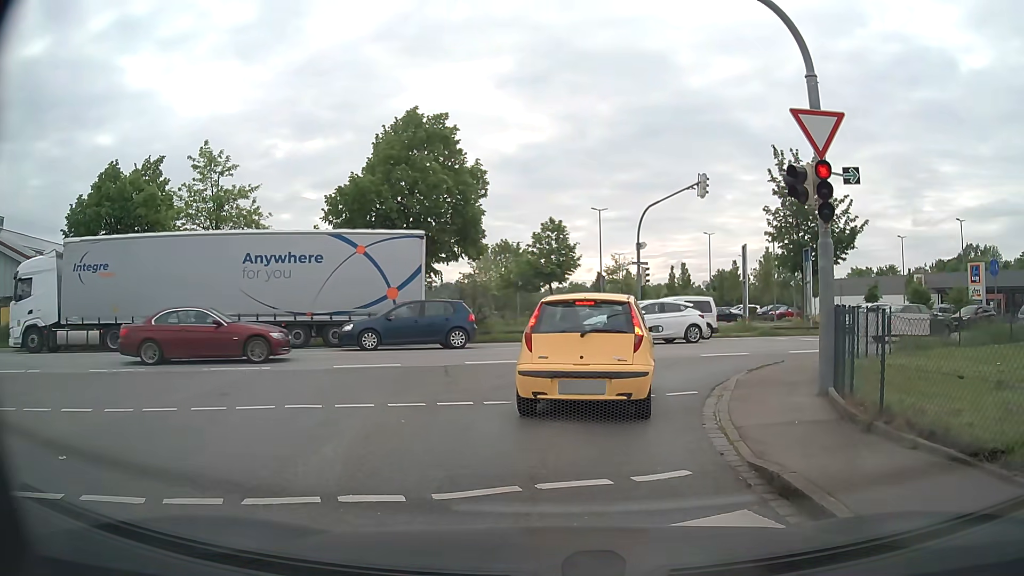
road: residential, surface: asphalt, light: Day
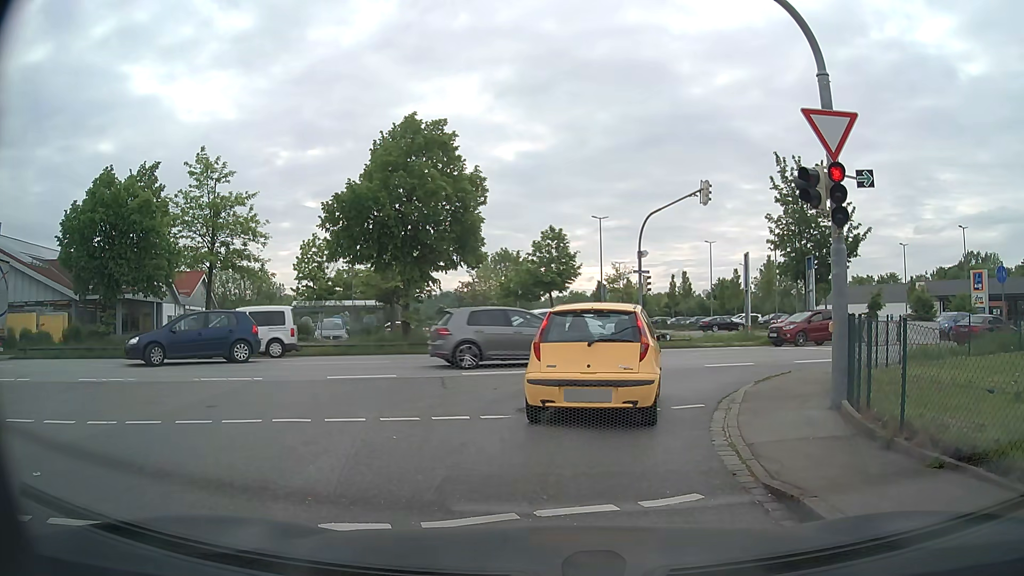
(0.0, +0.5) m; 0°
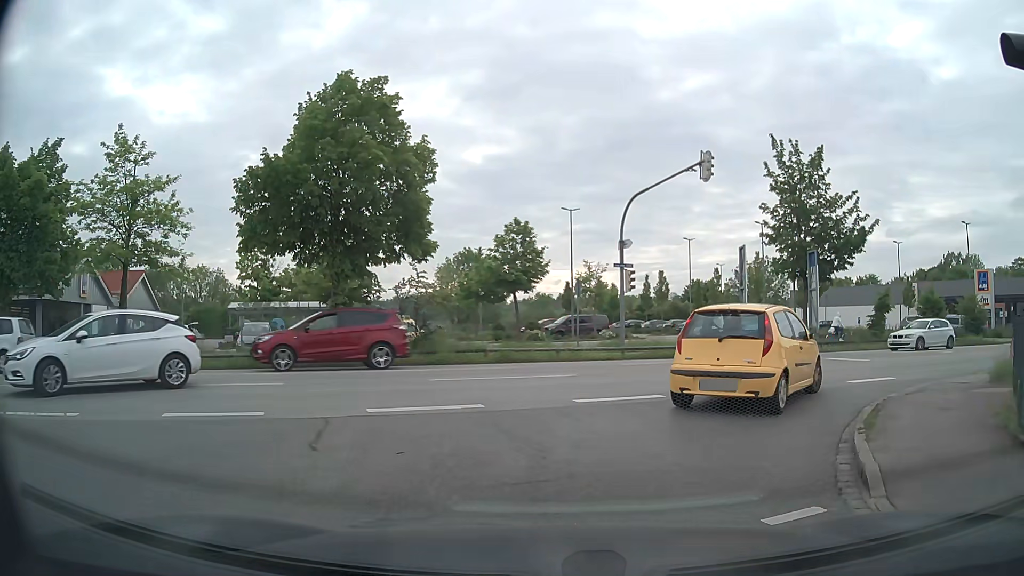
(+0.2, +5.8) m; +4°
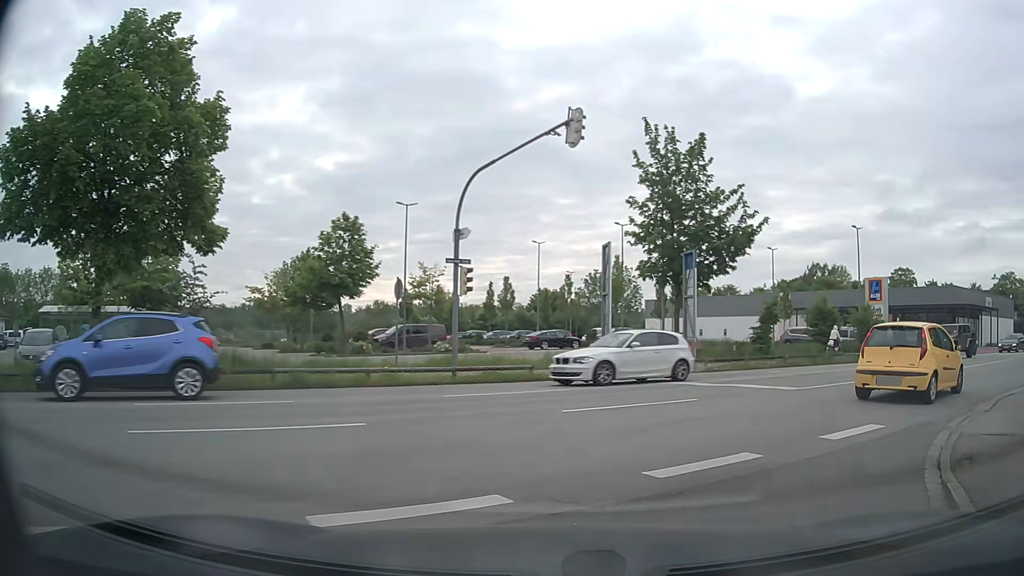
(+0.6, +6.0) m; +13°
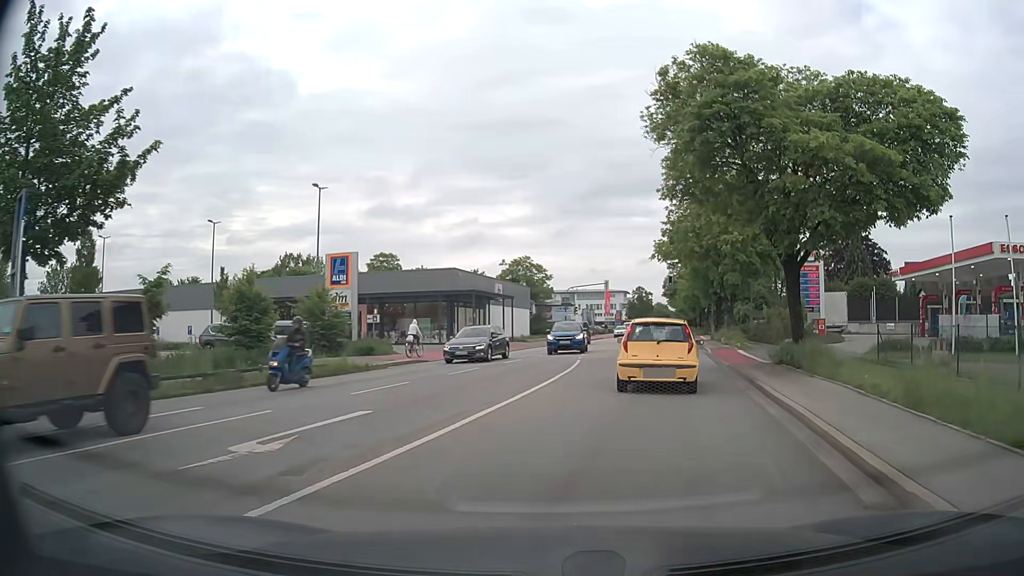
(+6.6, +13.0) m; +44°
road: secondary
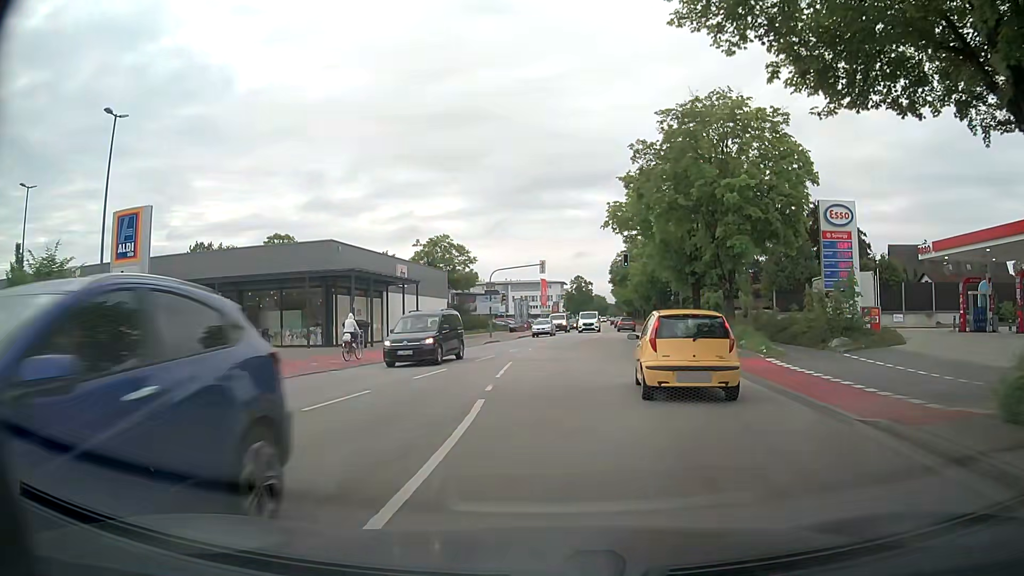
(+1.1, +14.9) m; +6°
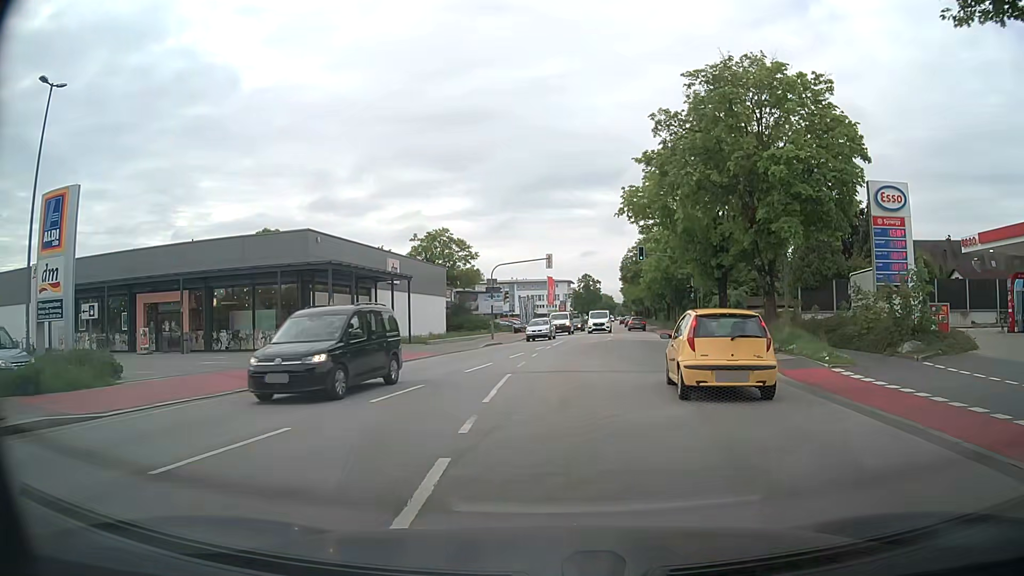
(0.0, +4.7) m; 0°
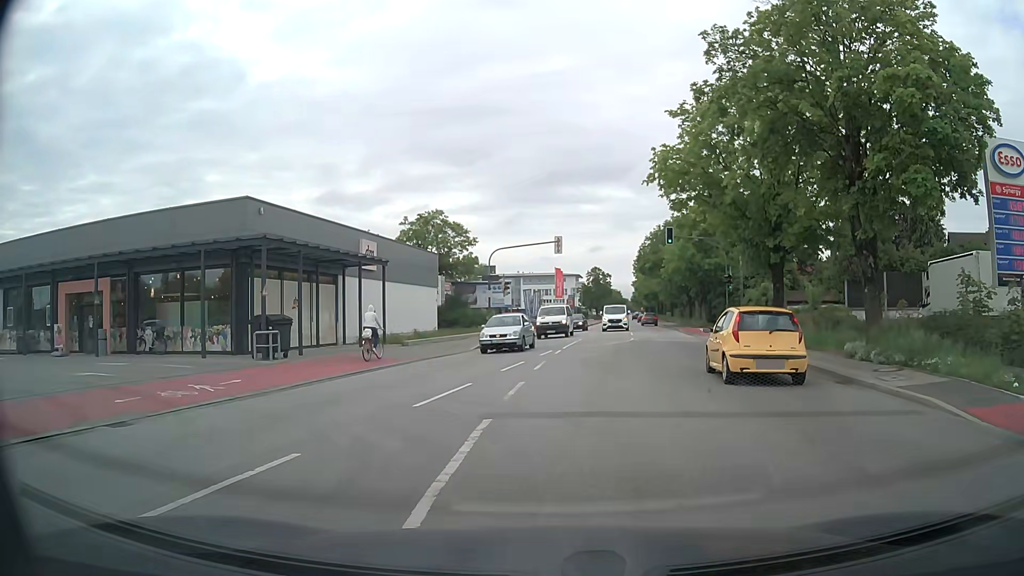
(-0.1, +7.6) m; -1°
